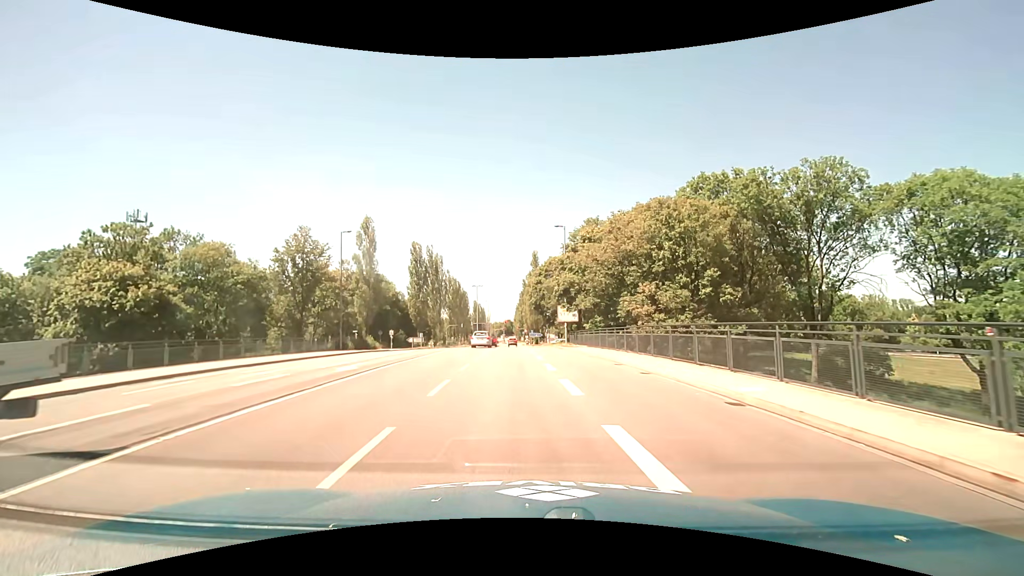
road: secondary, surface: asphalt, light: Day
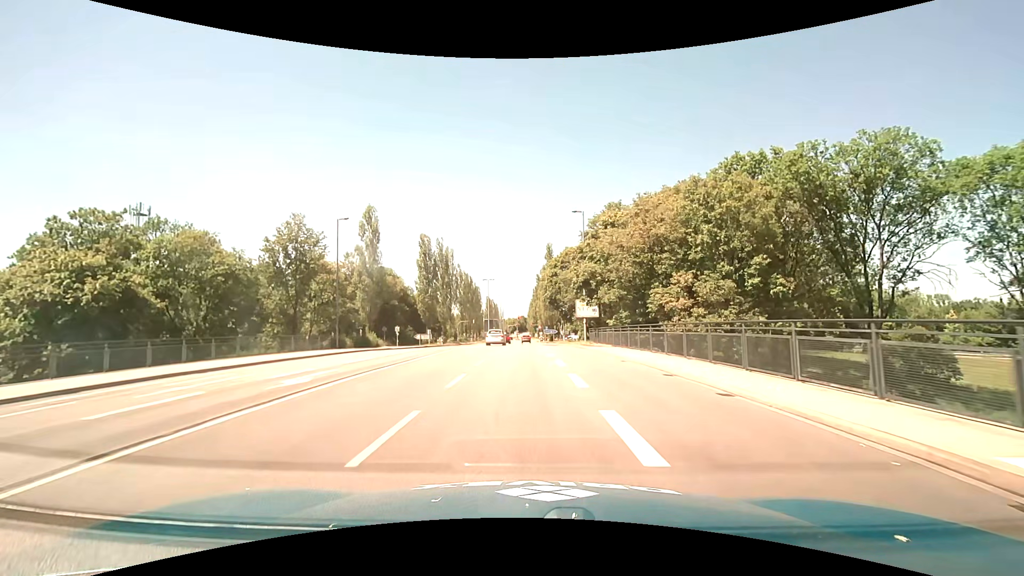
(0.0, +5.1) m; -1°
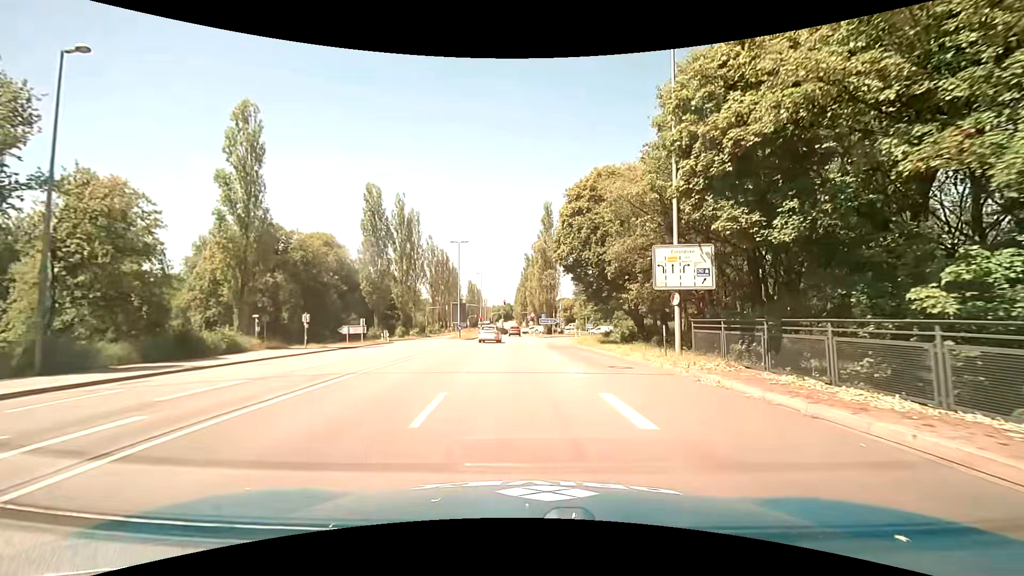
(-0.9, +28.7) m; +1°
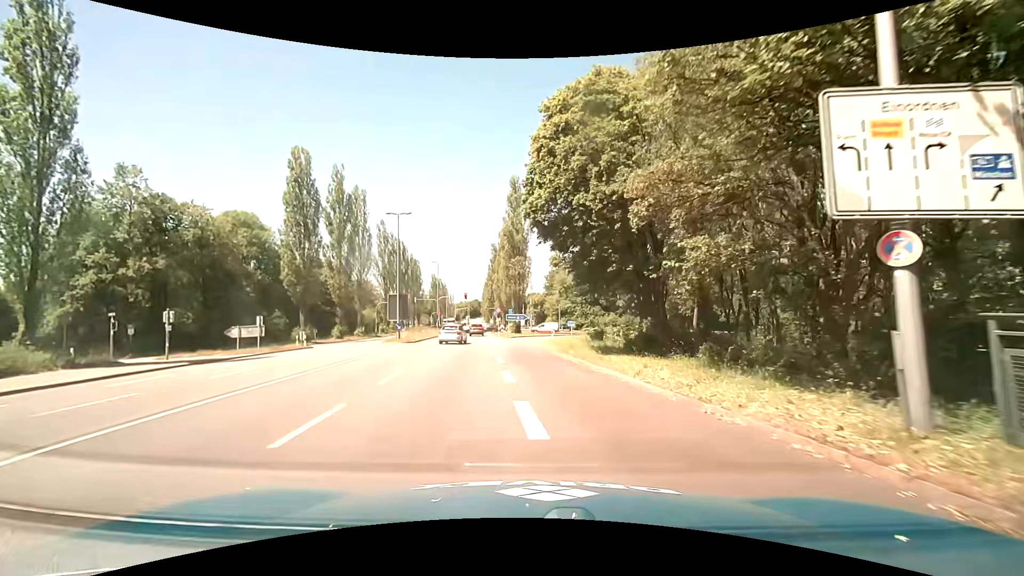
(+0.6, +12.7) m; +4°
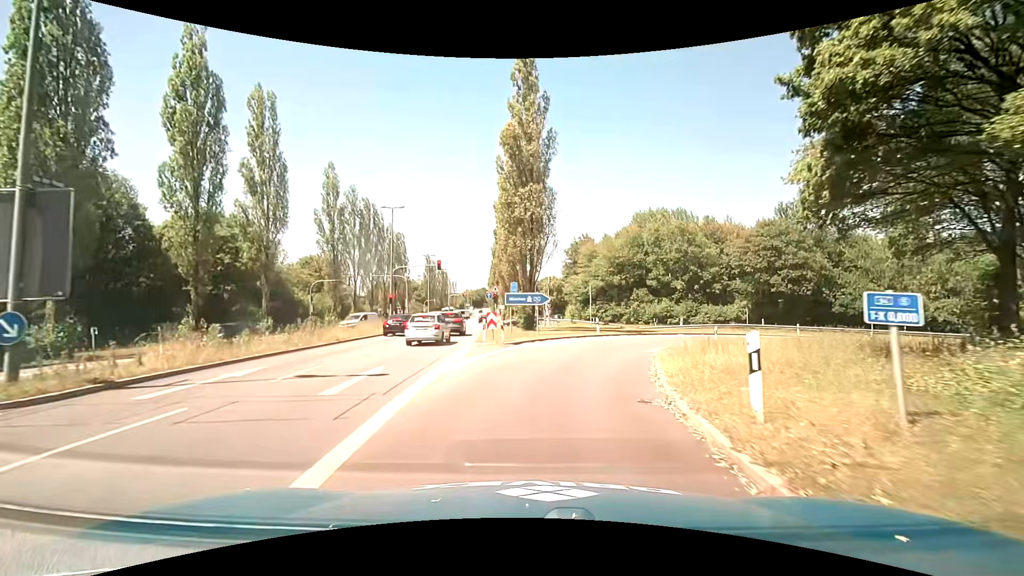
(-0.6, +30.9) m; -1°
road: tertiary
(0, +10) (+2, +20) (+5, +29) (+11, +37) (+19, +43) (+28, +47) (+38, +49) (+48, +49) (+58, +49) (+68, +49) m
